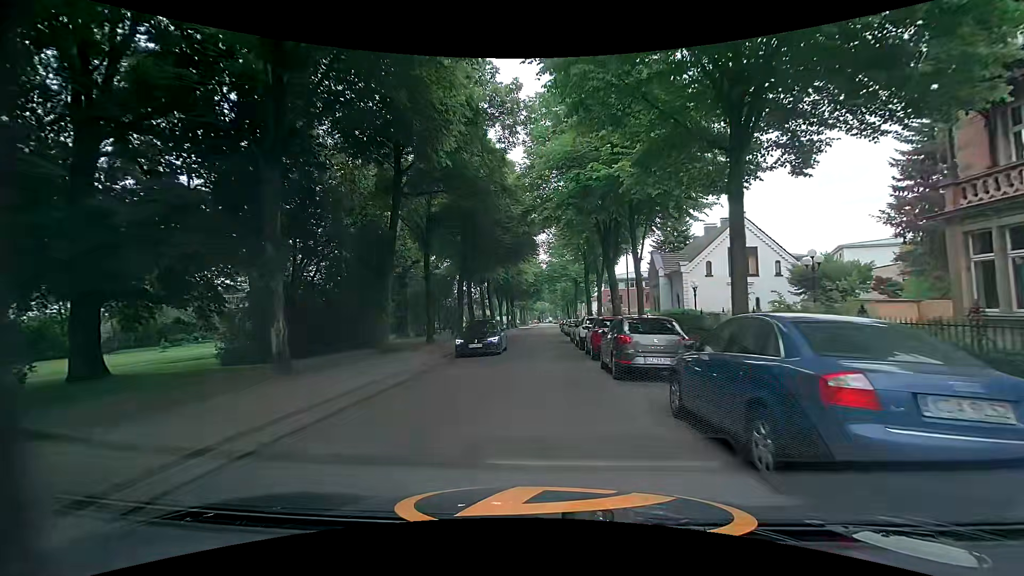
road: unclassified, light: Day
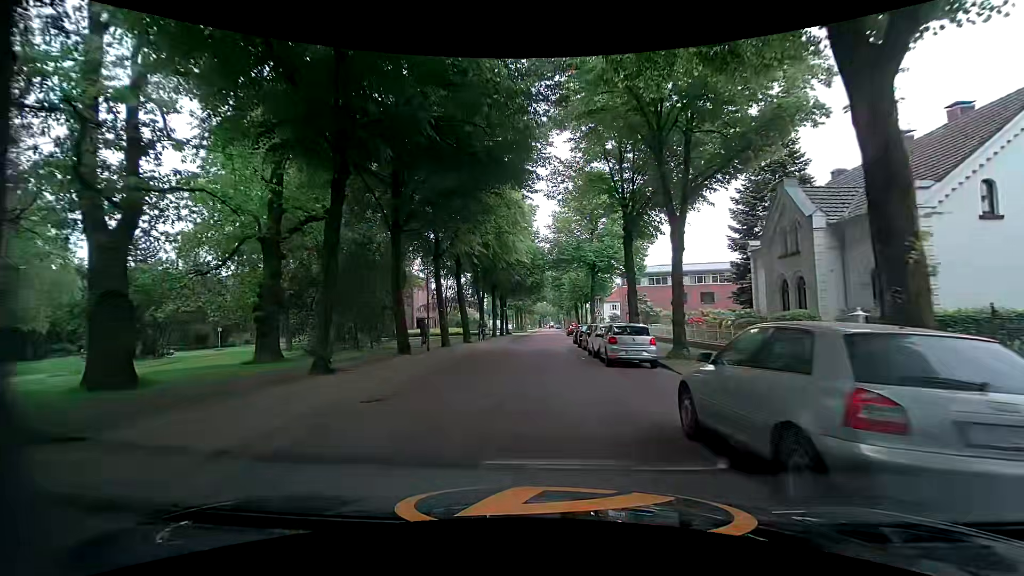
(-0.3, +25.2) m; +1°
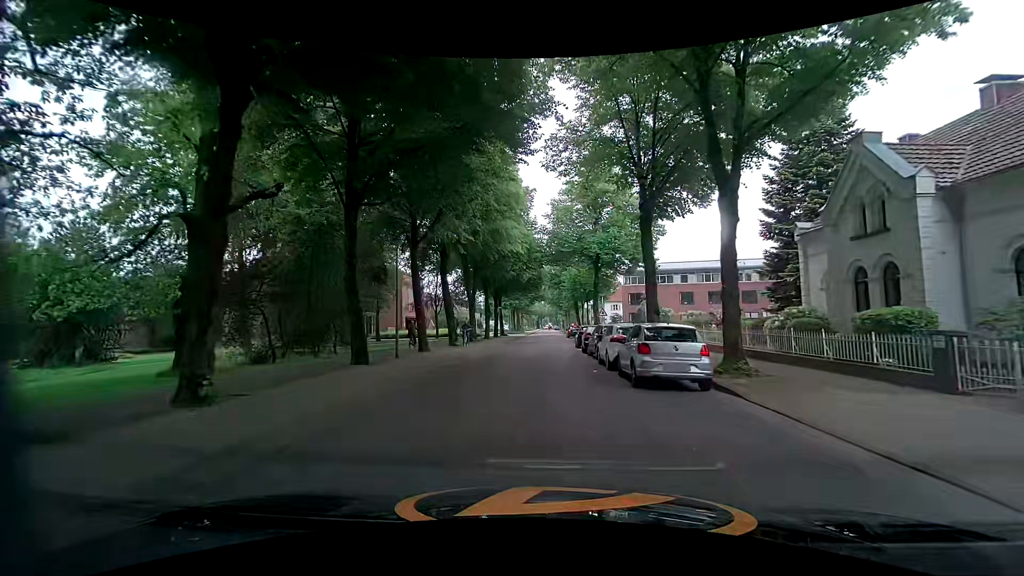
(-0.1, +5.5) m; -1°
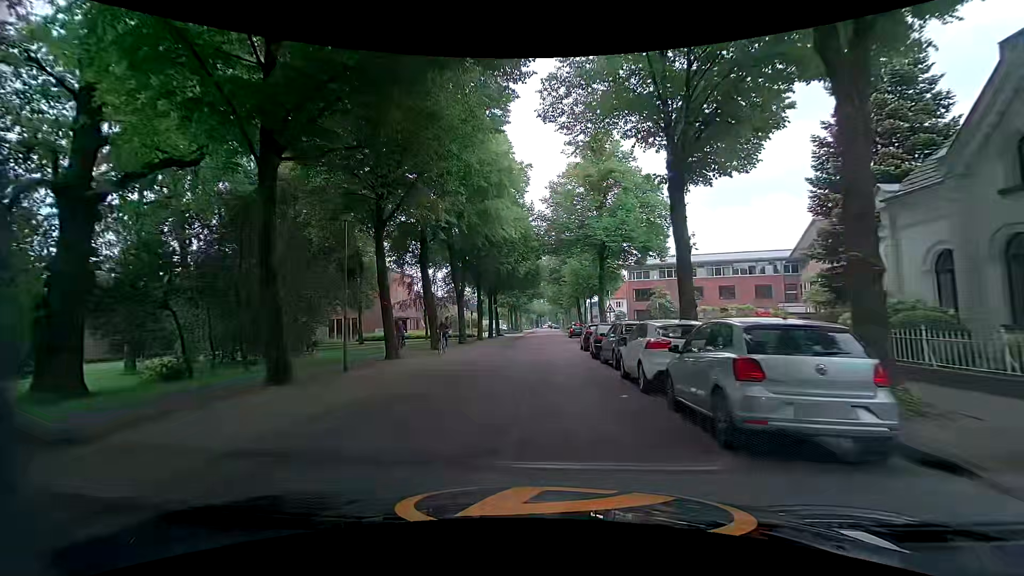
(0.0, +5.6) m; -1°
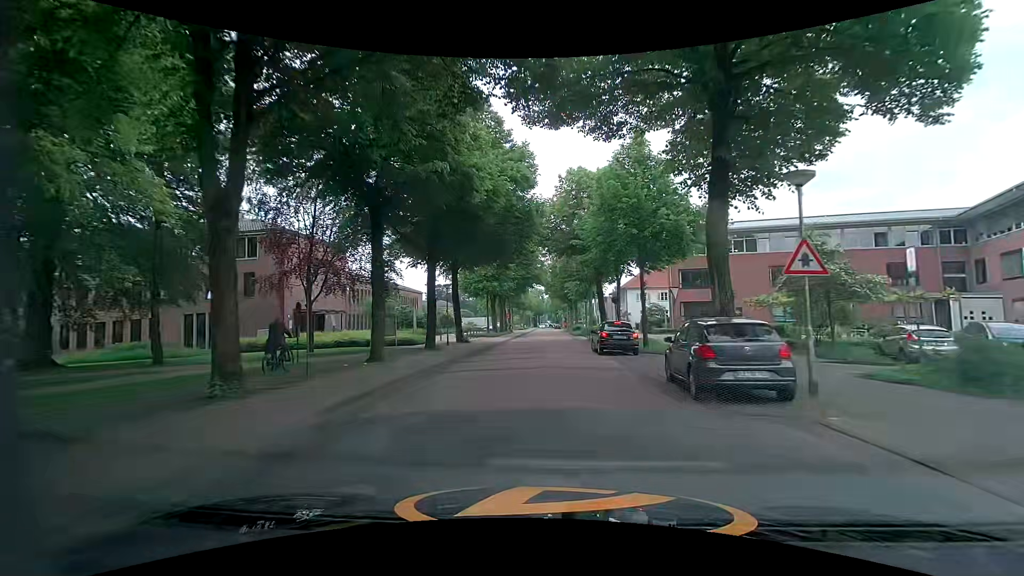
(+0.7, +29.6) m; +2°
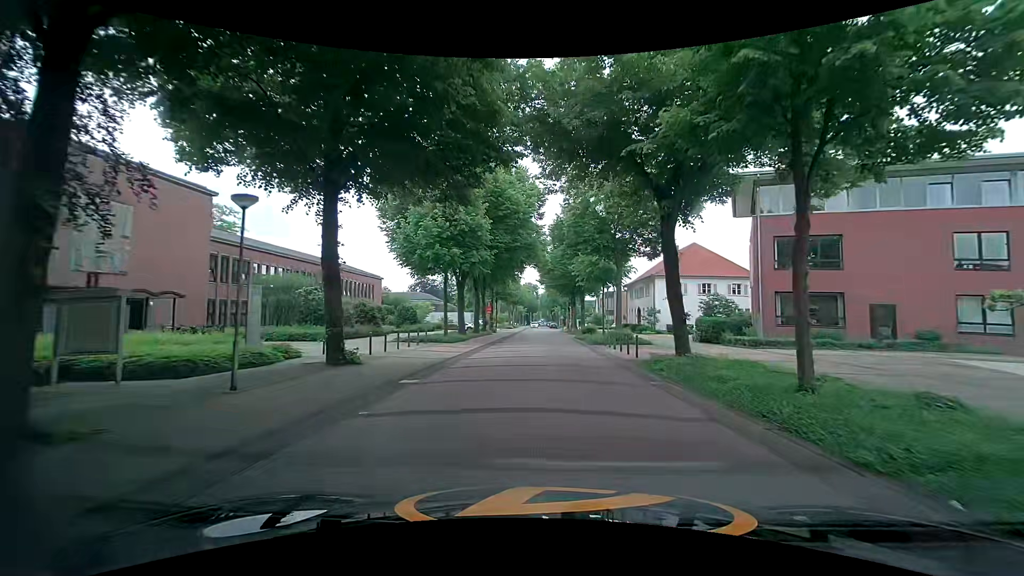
(-0.3, +22.8) m; 0°
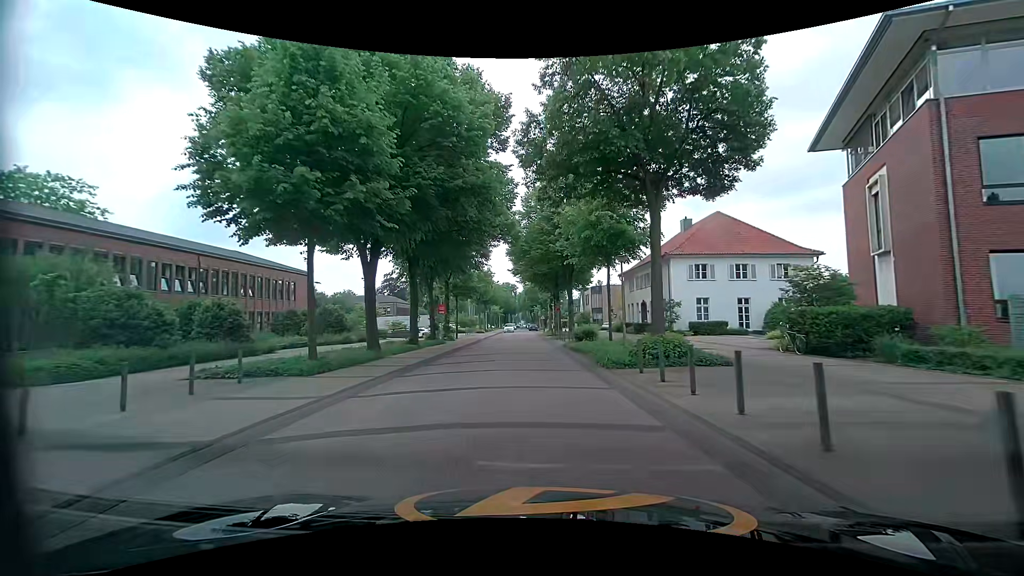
(+0.6, +17.0) m; +2°
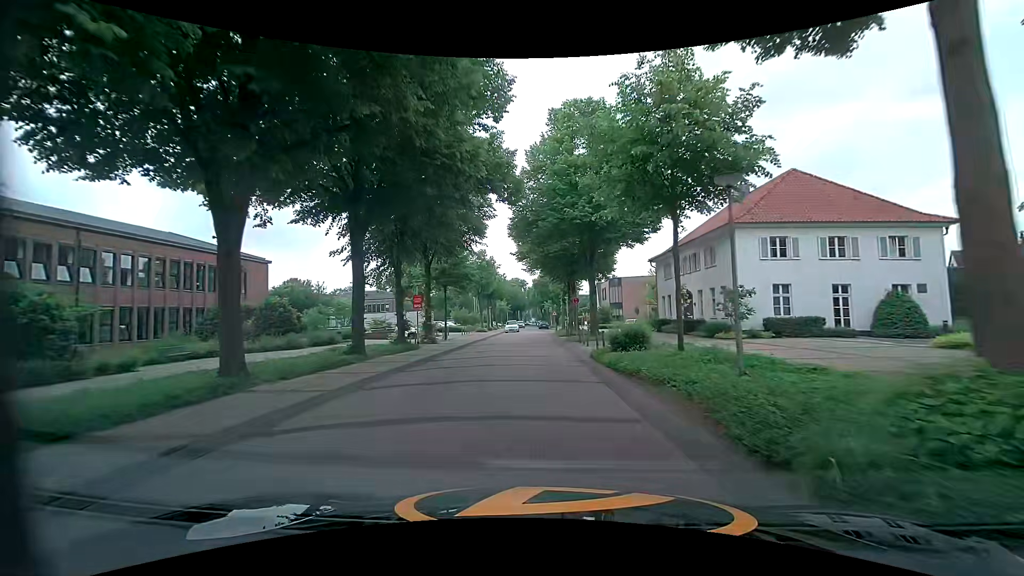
(0.0, +11.8) m; -1°
(0, +10) (0, +20) (0, +30) (0, +40) (-1, +50) (-1, +60) (-1, +70) (-1, +80) (-2, +90) (-3, +100) m
